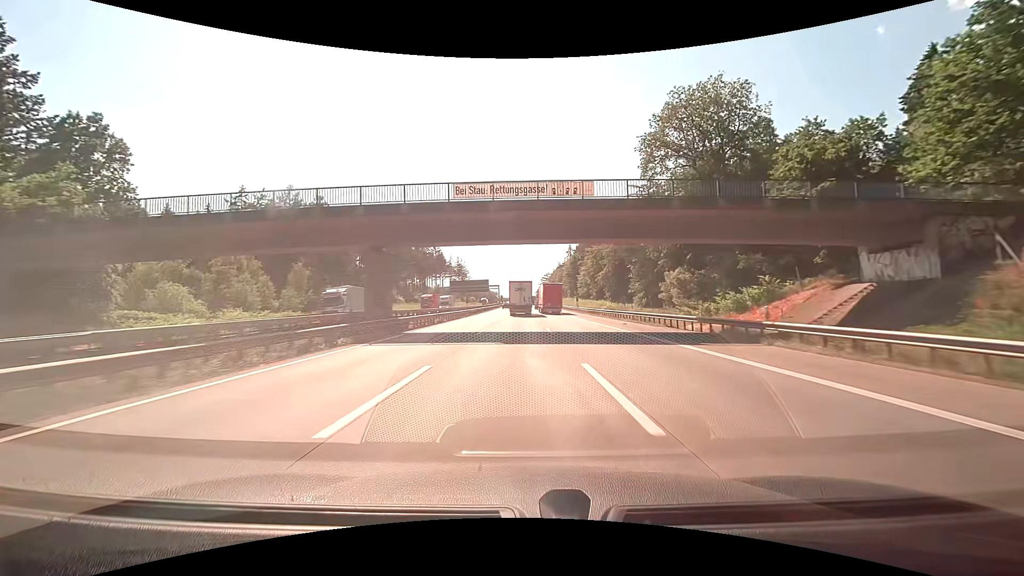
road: motorway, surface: concrete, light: Day
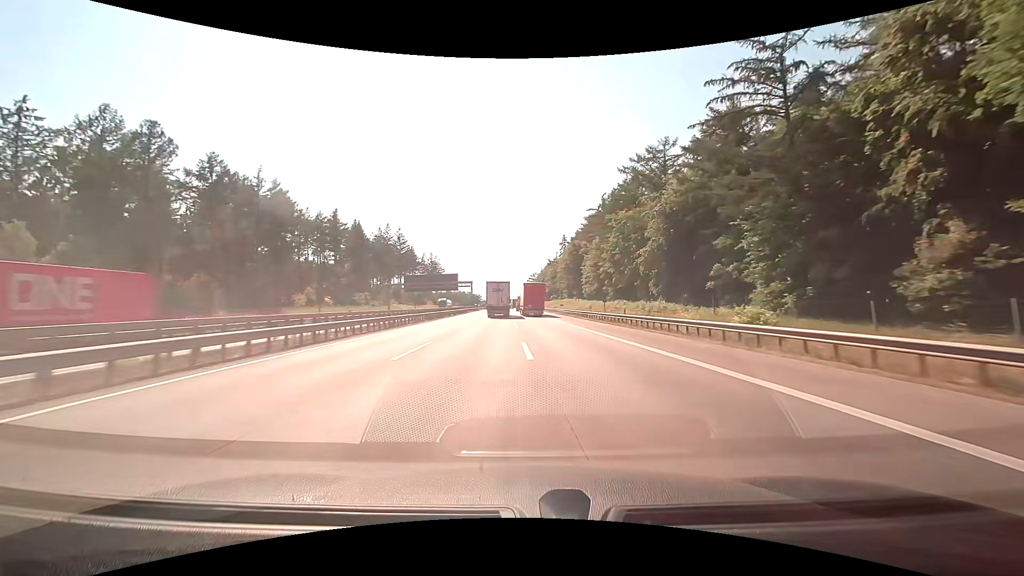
(+0.5, +47.0) m; +2°
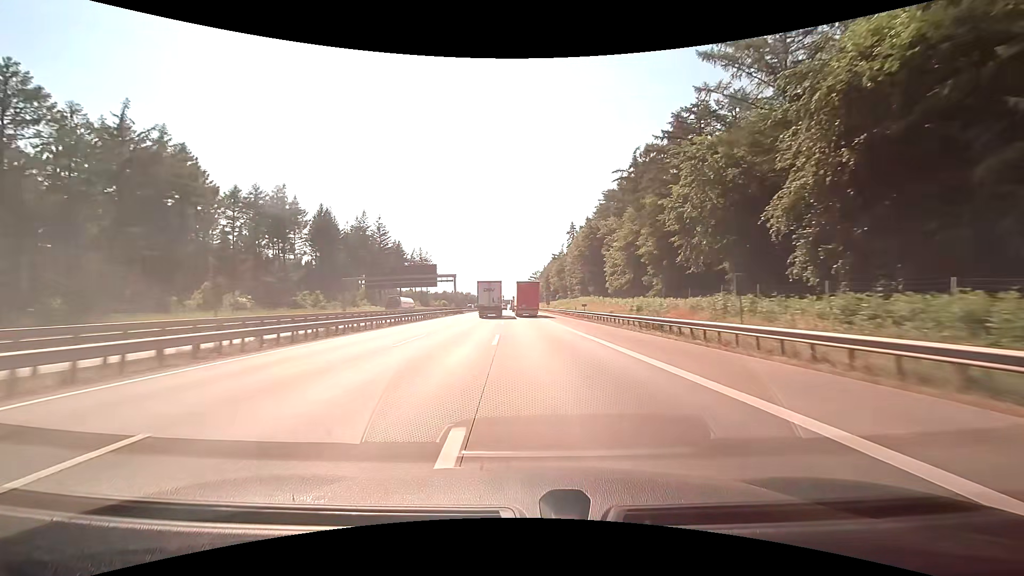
(0.0, +31.6) m; 0°
(0, +10) (0, +20) (0, +30) (0, +40) (0, +50) (-1, +60) (-1, +70) (-1, +80) (-2, +90) (-2, +100) m
